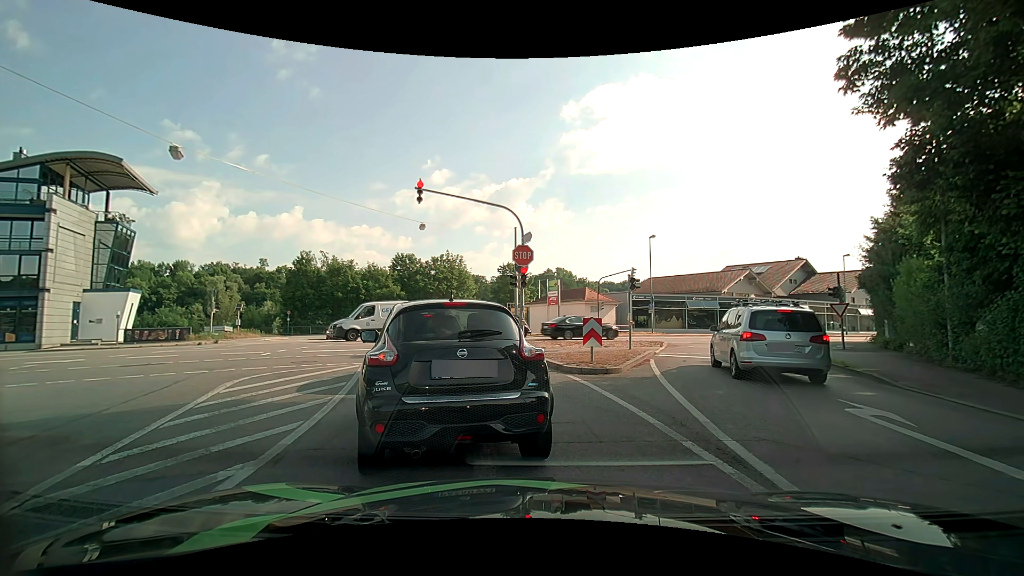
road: tertiary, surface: asphalt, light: Day
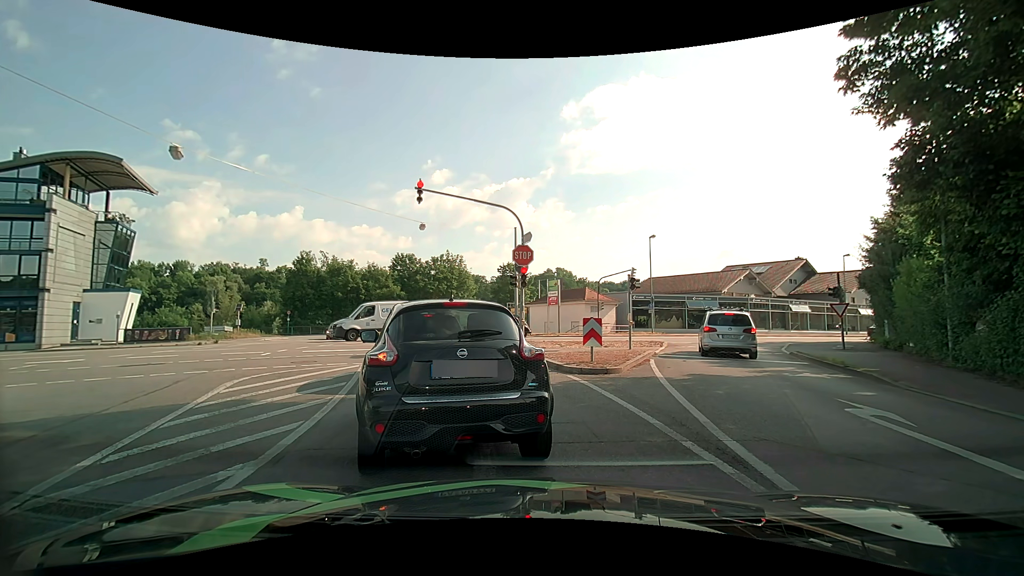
(0.0, 0.0) m; 0°
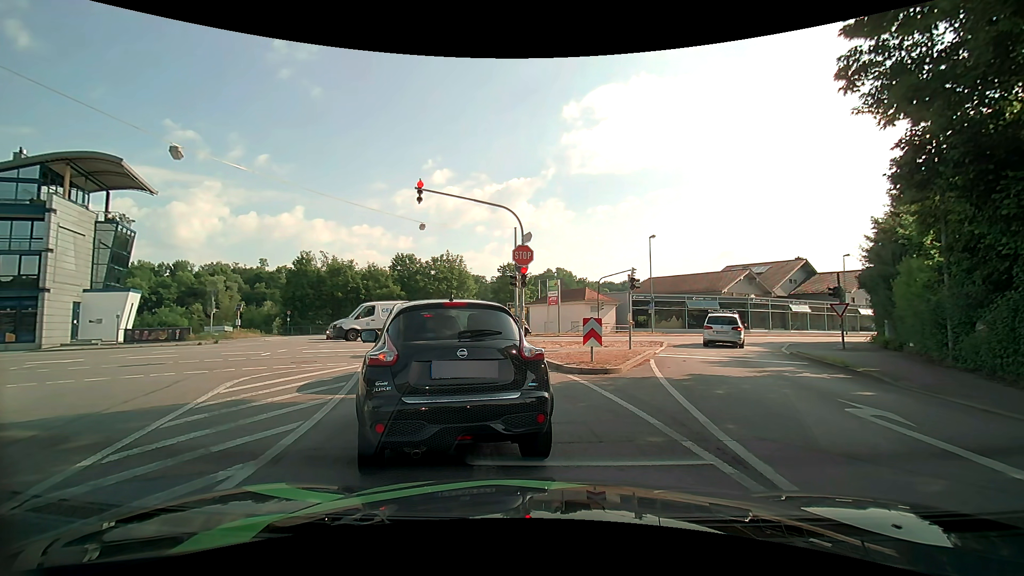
(0.0, 0.0) m; 0°
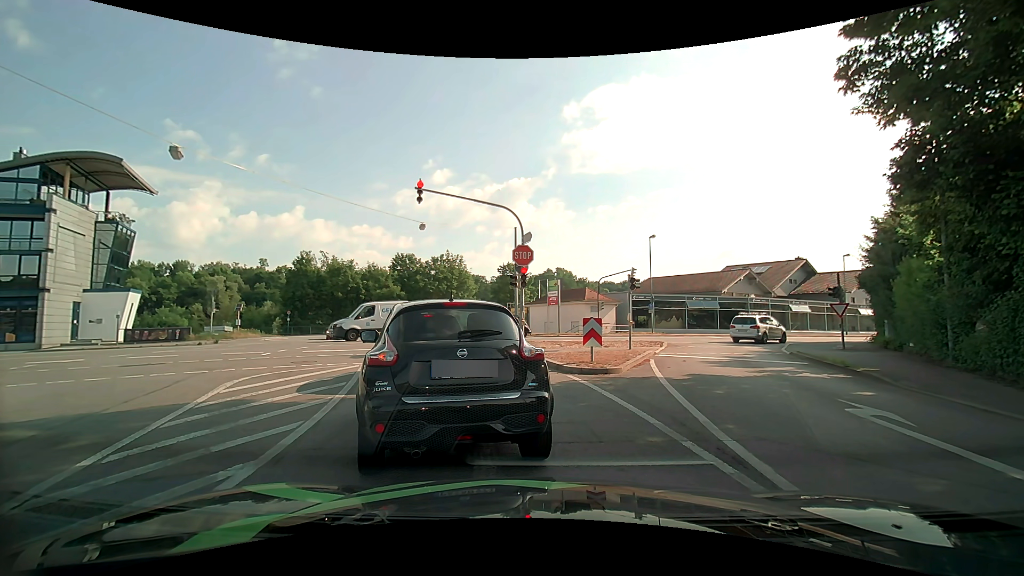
(0.0, 0.0) m; 0°
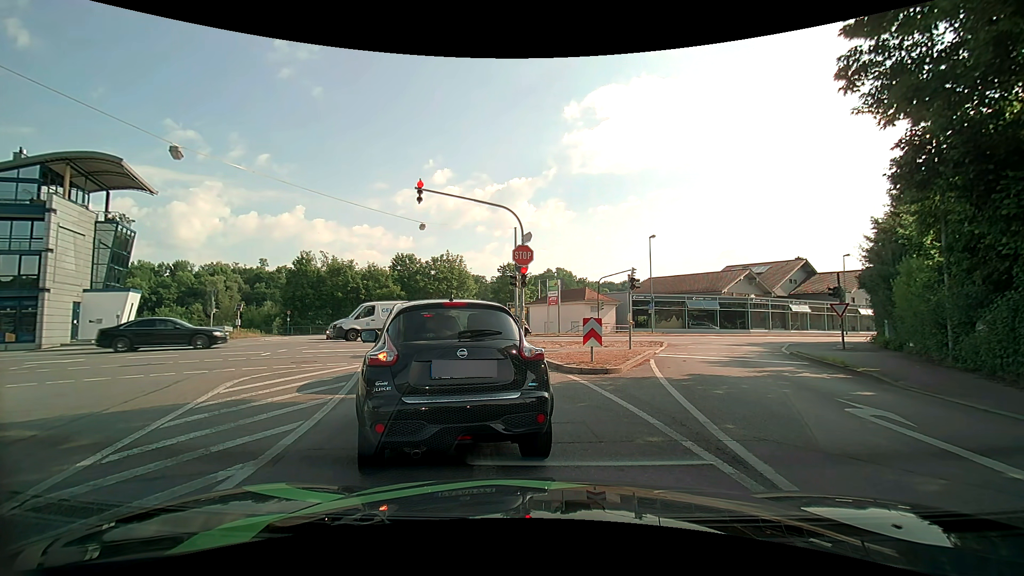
(0.0, 0.0) m; 0°
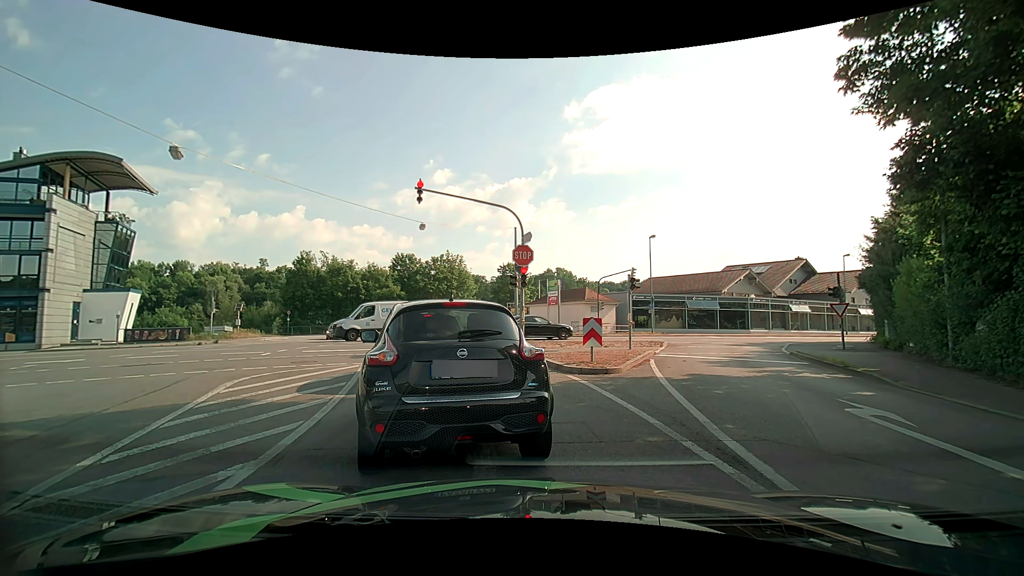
(0.0, 0.0) m; 0°
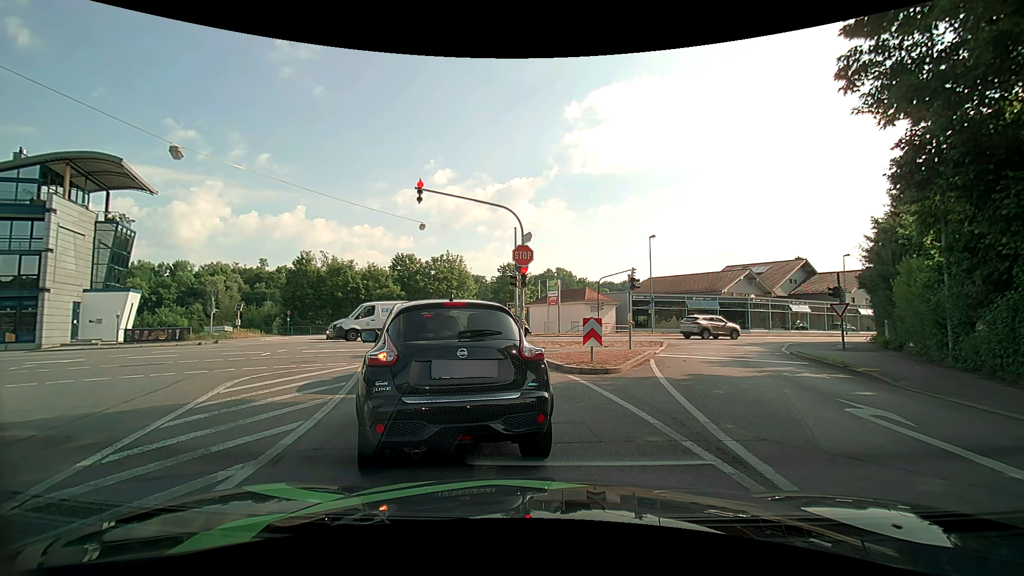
(0.0, 0.0) m; 0°
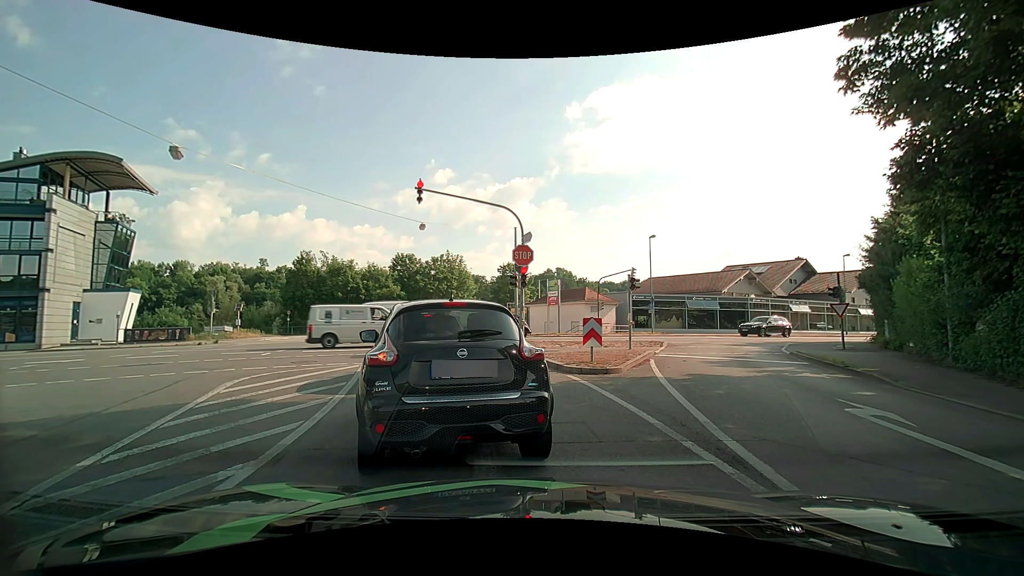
(0.0, 0.0) m; 0°
